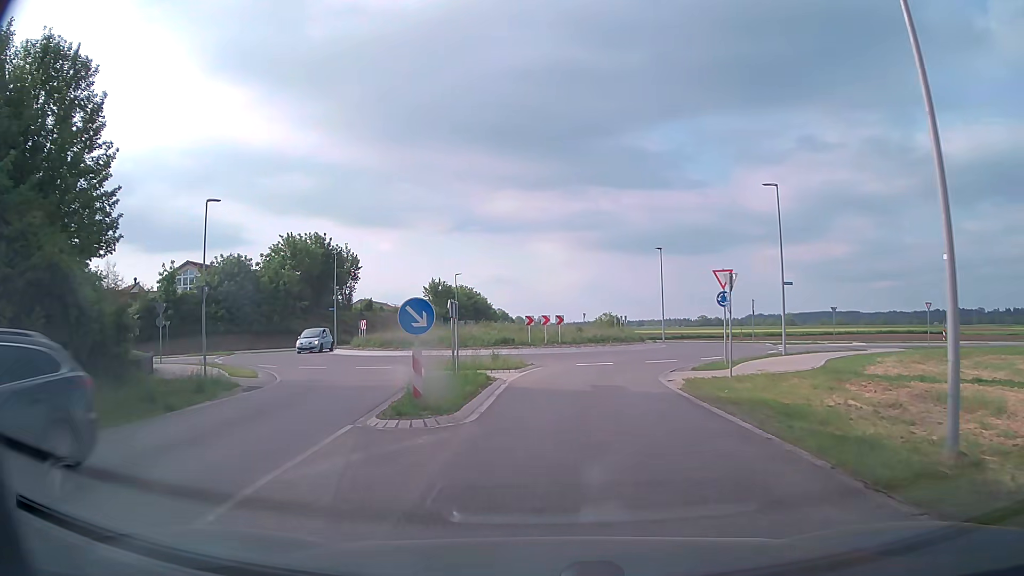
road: secondary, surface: asphalt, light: Day
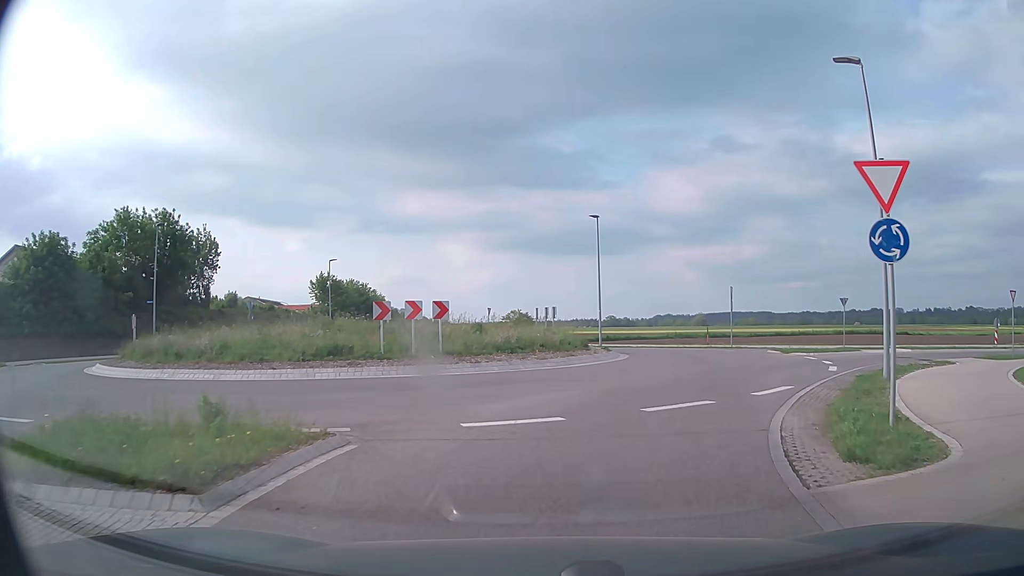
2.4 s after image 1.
(+0.8, +16.8) m; +8°
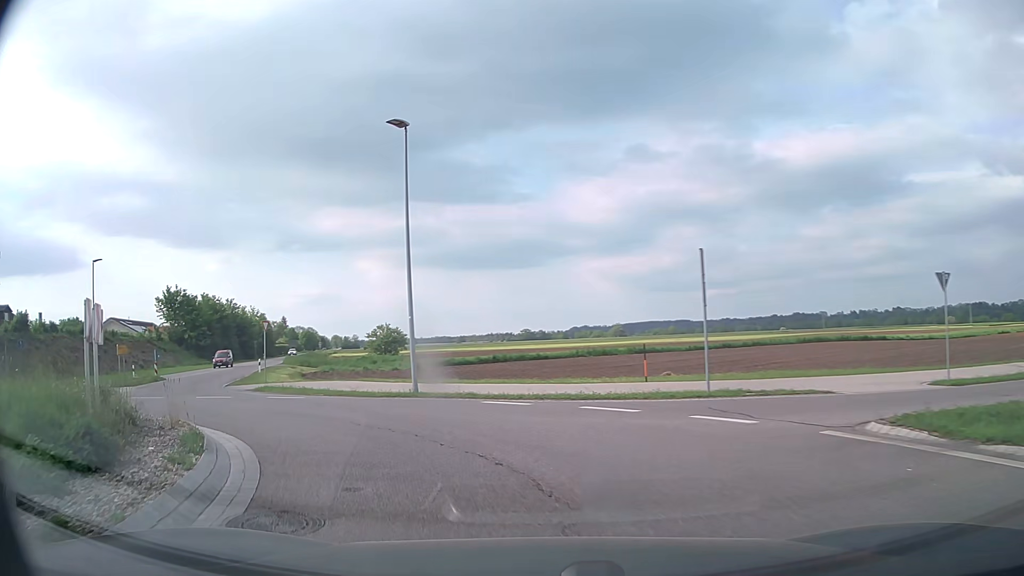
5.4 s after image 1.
(+4.6, +22.5) m; +8°
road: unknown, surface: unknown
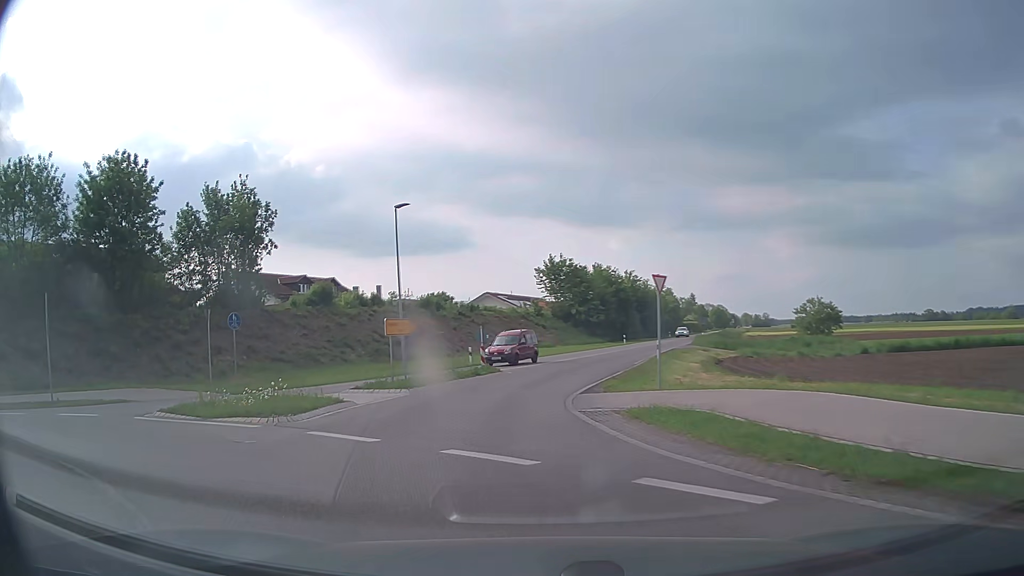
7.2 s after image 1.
(-5.2, +14.0) m; -35°
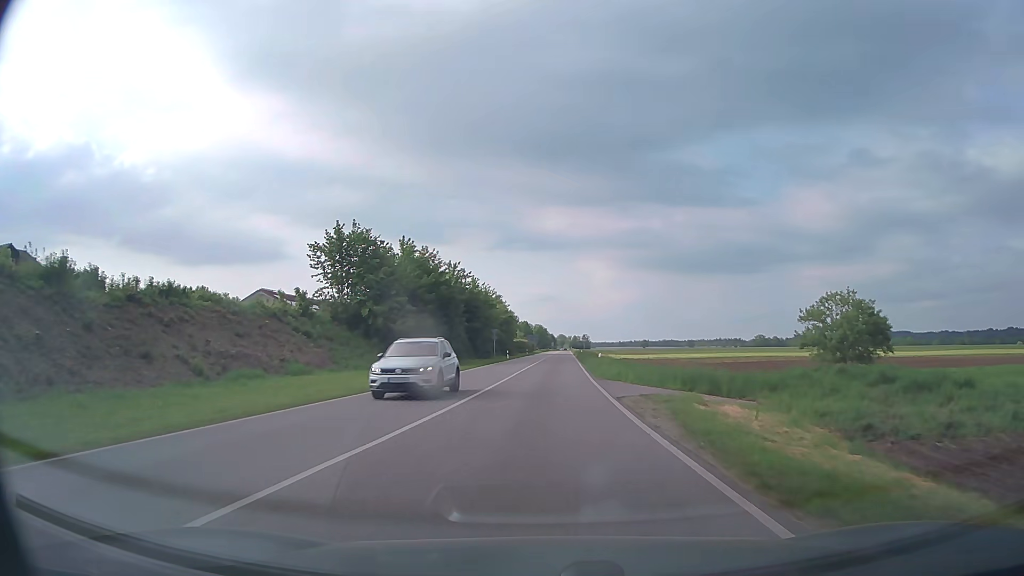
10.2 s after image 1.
(+2.0, +36.2) m; +15°
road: secondary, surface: asphalt
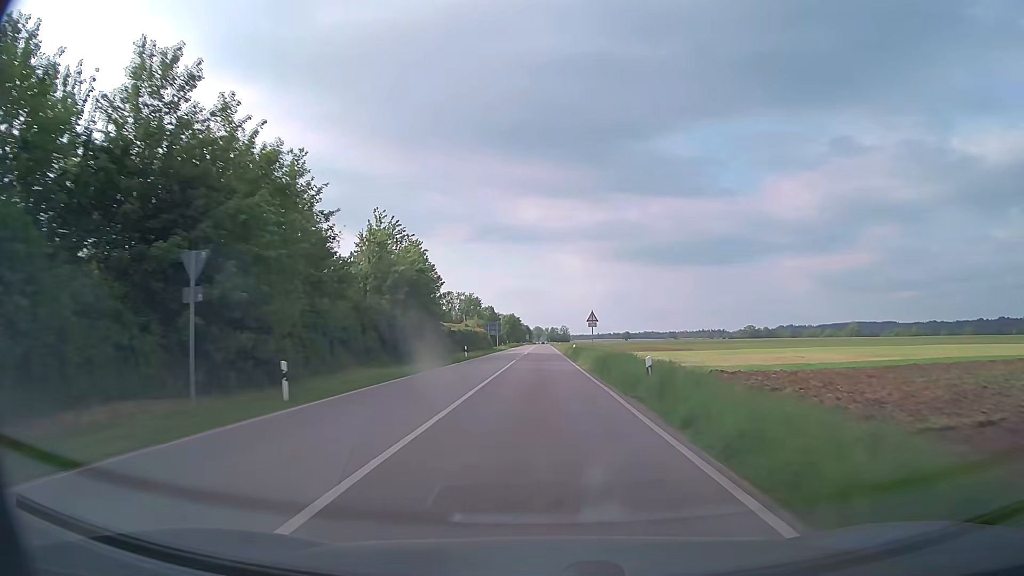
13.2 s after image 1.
(+1.5, +64.6) m; +2°
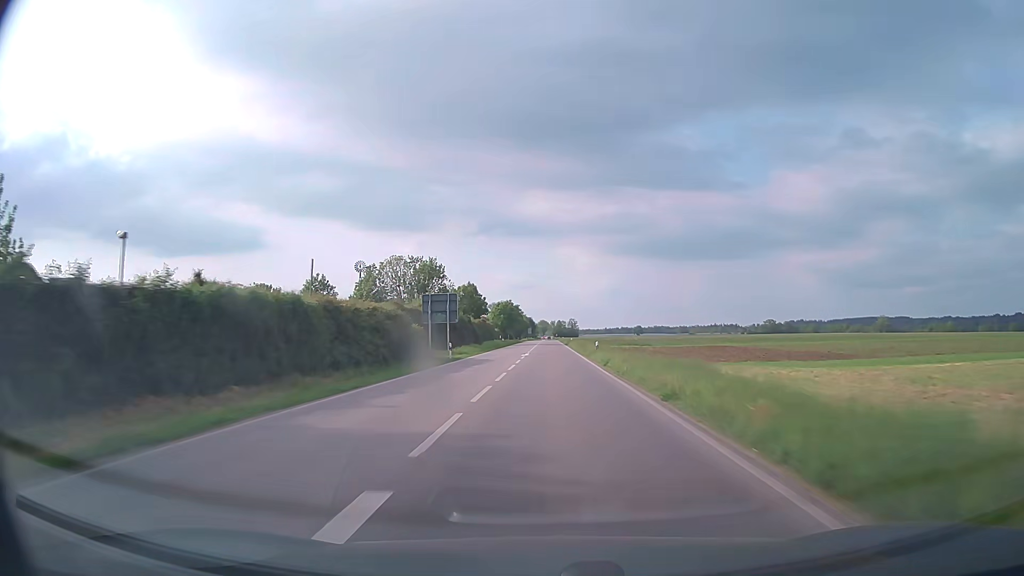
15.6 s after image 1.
(-0.4, +63.4) m; -1°
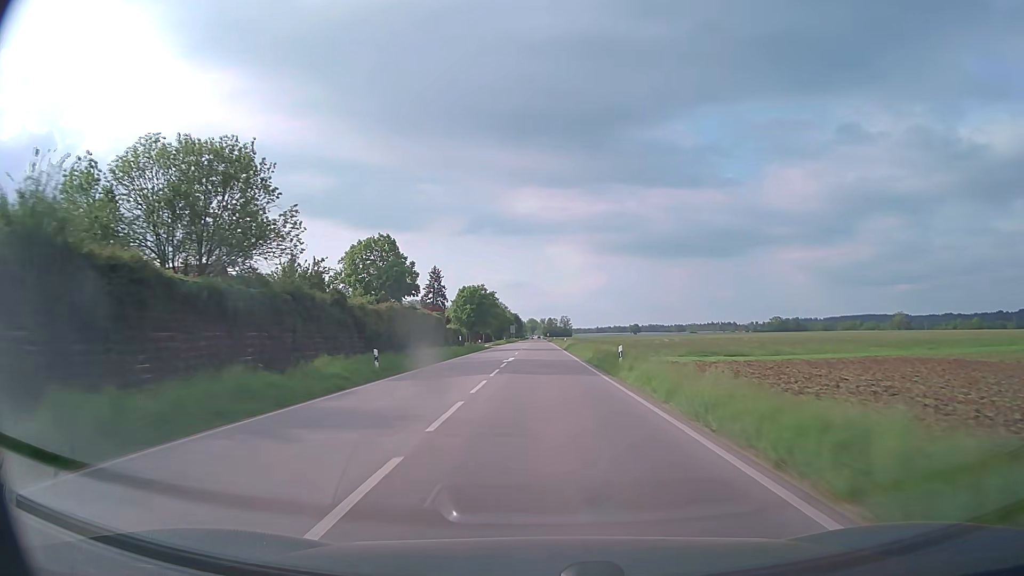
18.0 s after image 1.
(+0.4, +64.1) m; +1°
(0, +10) (0, +20) (0, +30) (0, +40) (0, +50) (0, +60) (0, +70) (0, +80) (0, +90) (0, +100) m
